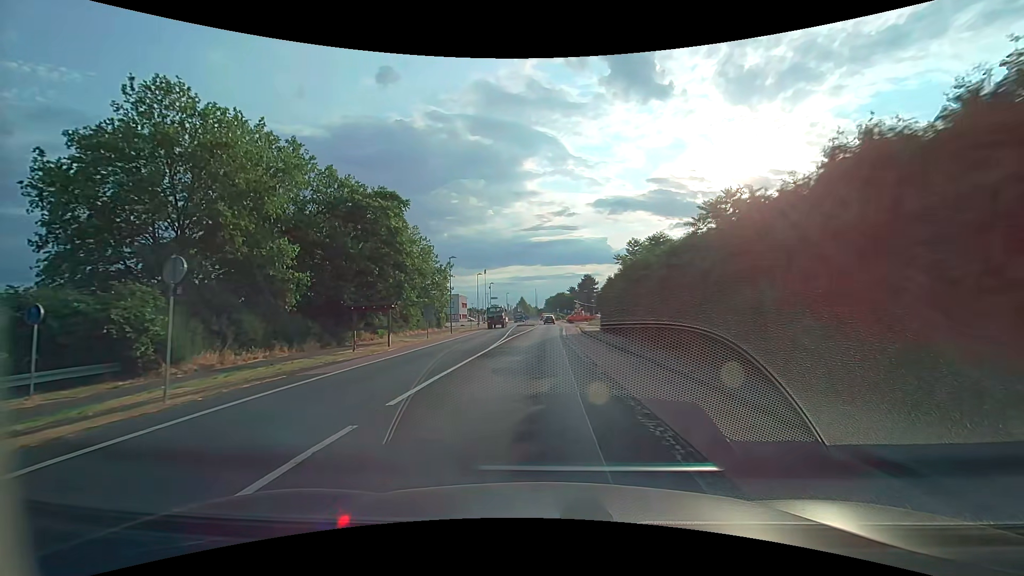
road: tertiary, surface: asphalt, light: Day
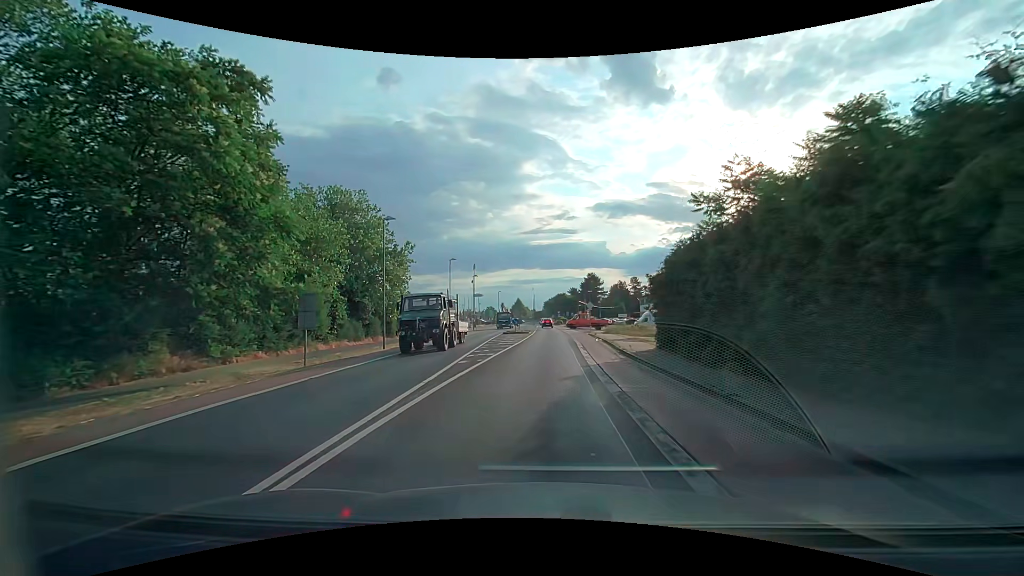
(-0.1, +21.7) m; 0°
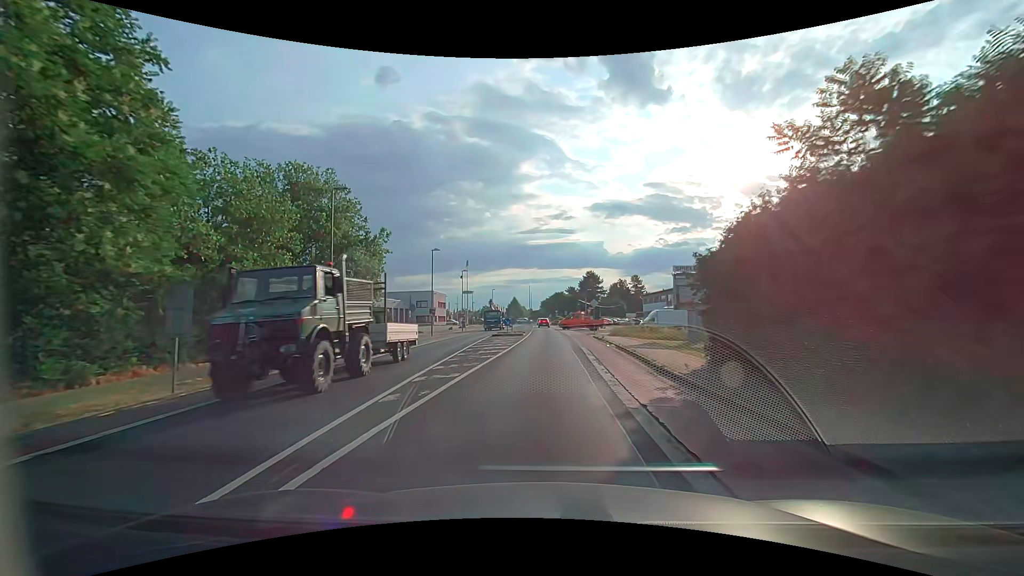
(0.0, +7.2) m; +1°
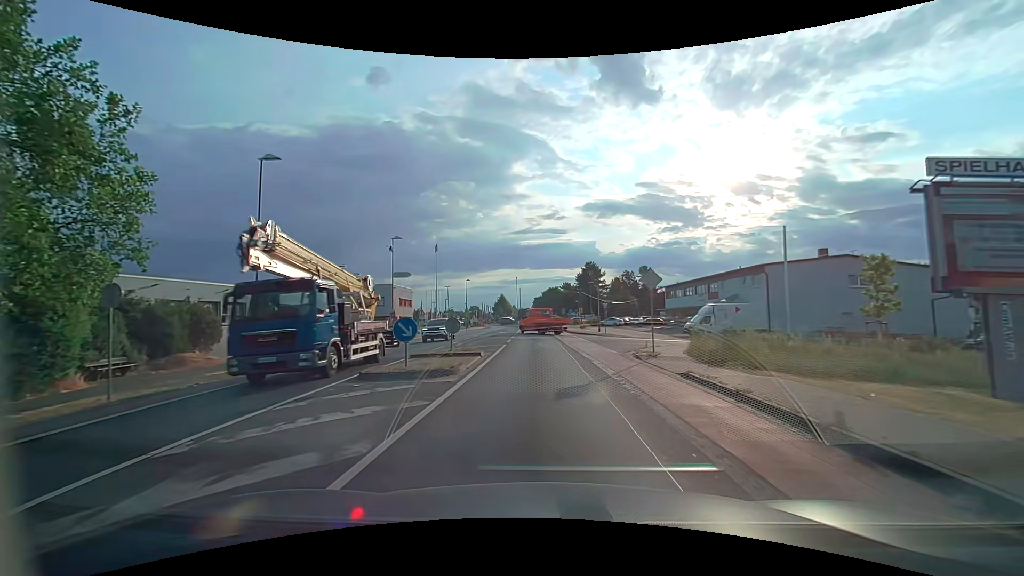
(+0.2, +27.0) m; +1°
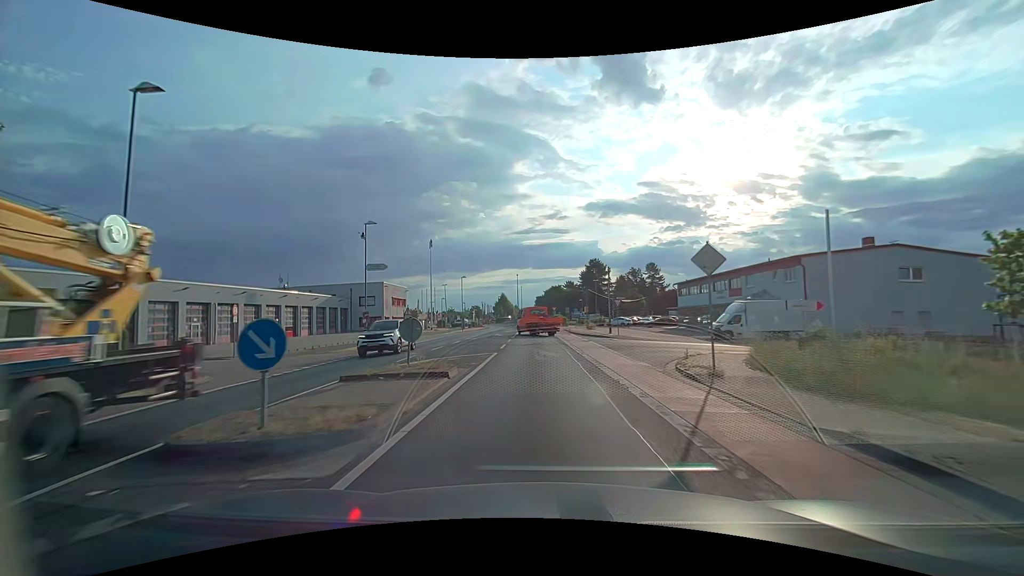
(0.0, +6.2) m; 0°
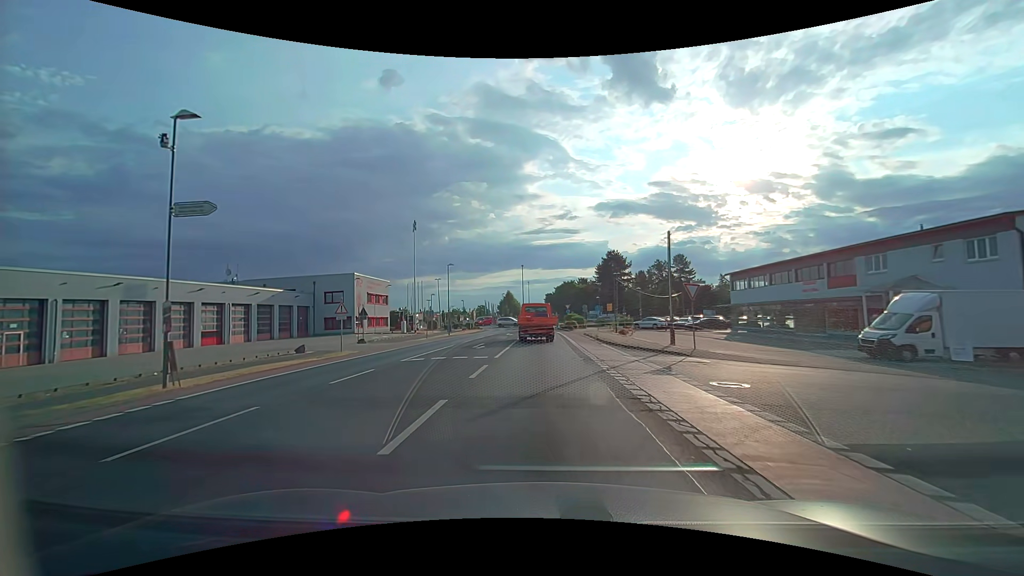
(-0.1, +17.5) m; -1°
